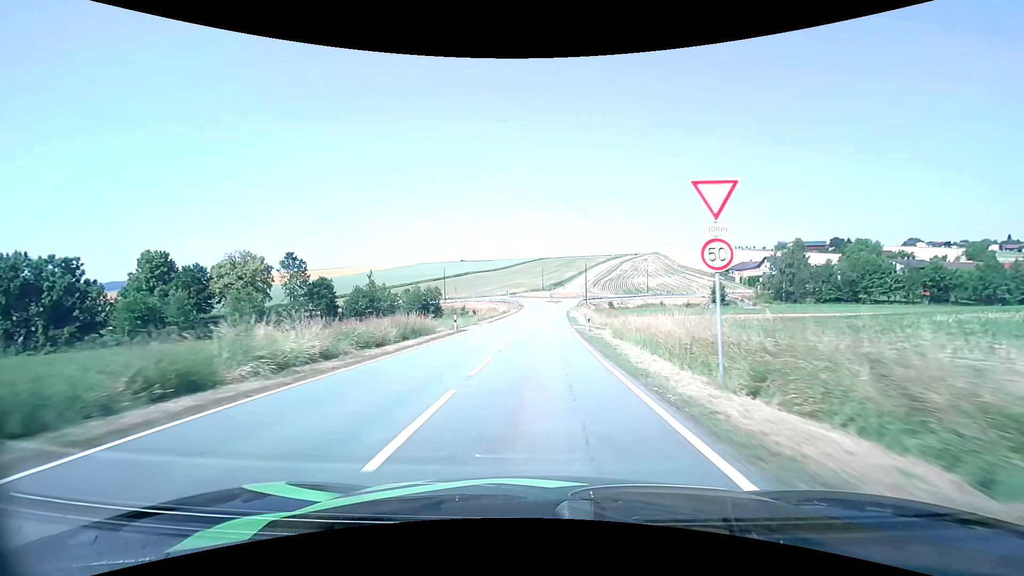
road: tertiary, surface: asphalt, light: Day
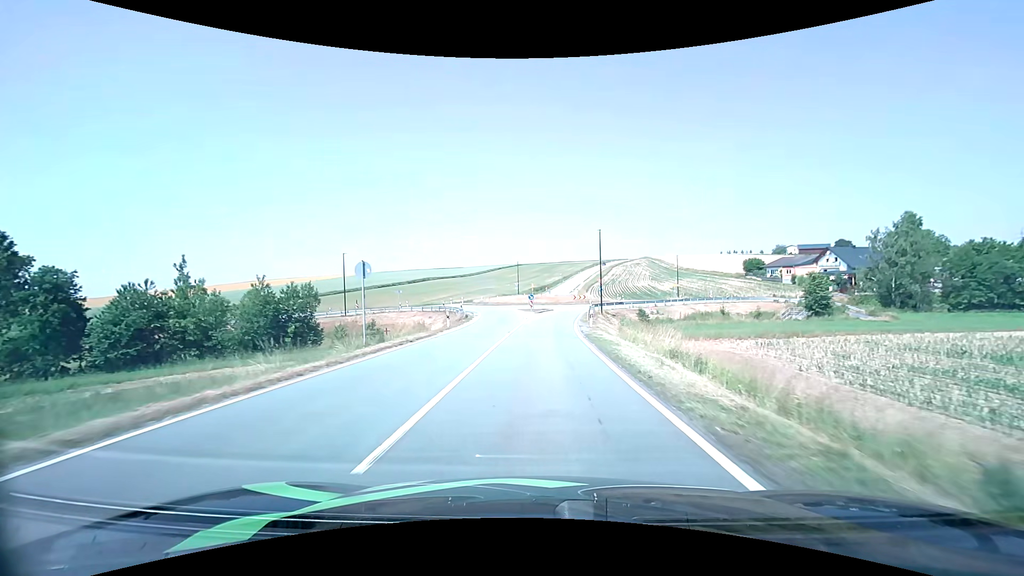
(+1.1, +49.0) m; +2°
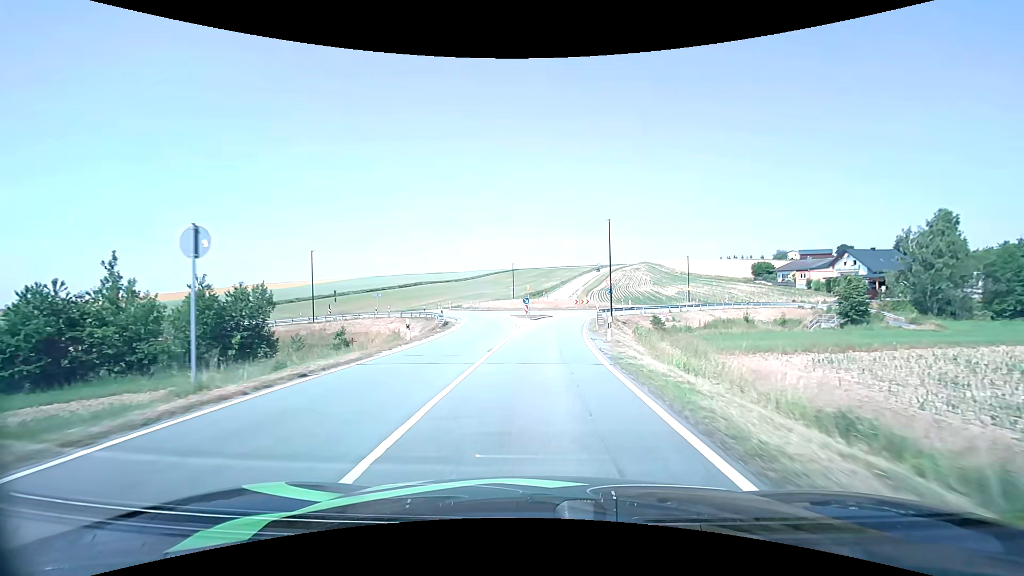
(0.0, +8.3) m; 0°
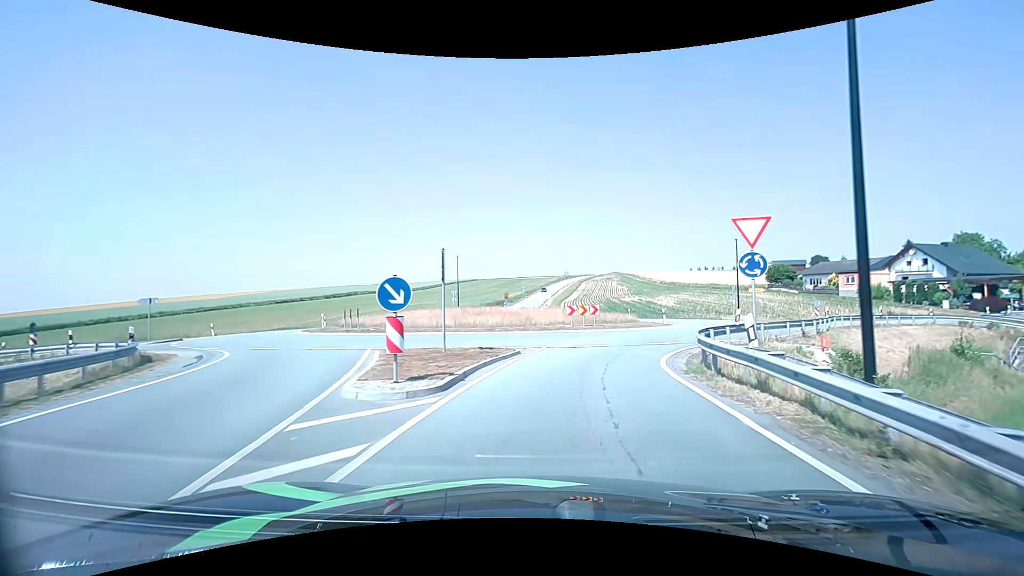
(+0.7, +33.0) m; +4°
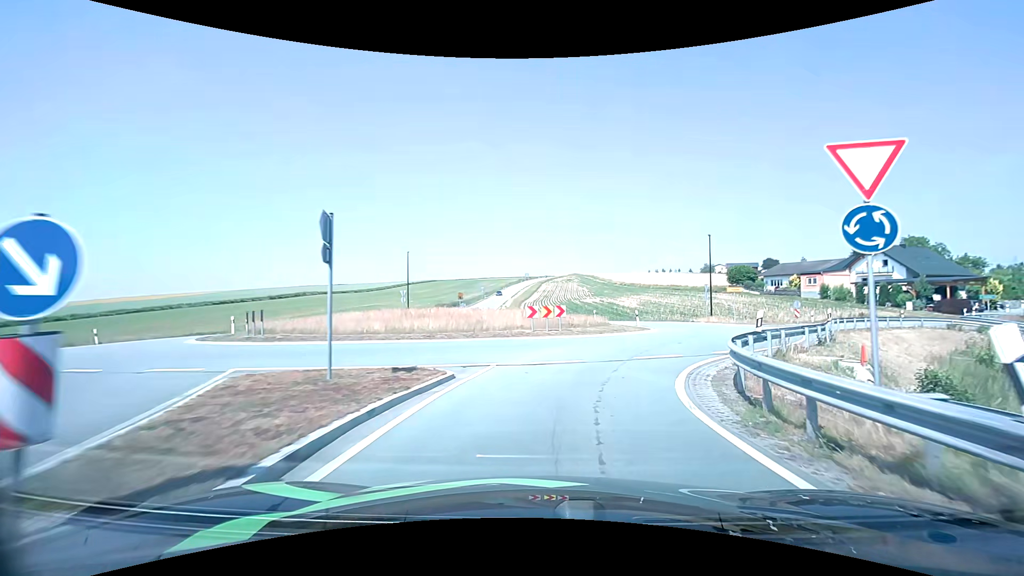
(+0.2, +5.4) m; +5°
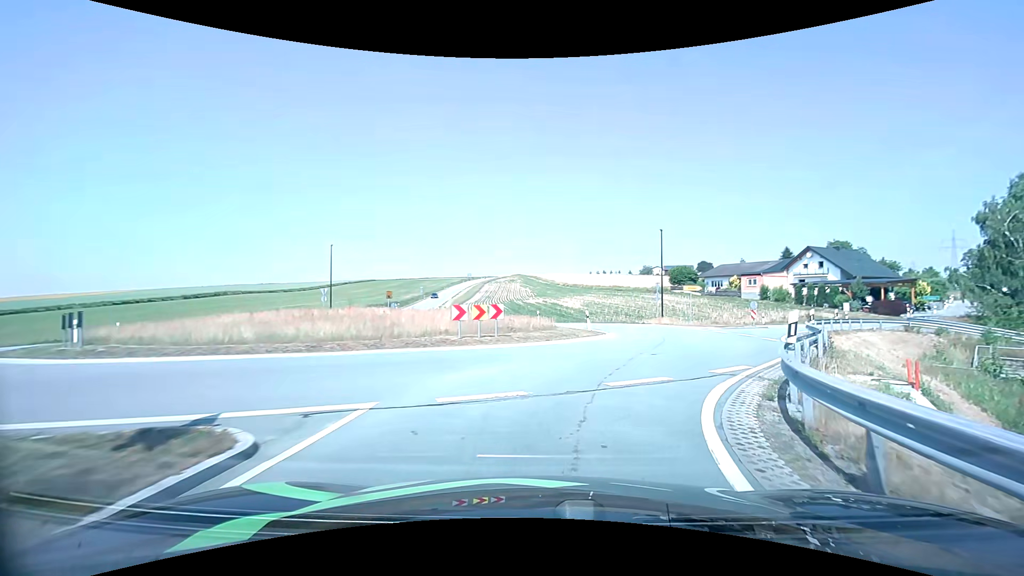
(+0.3, +5.1) m; +6°
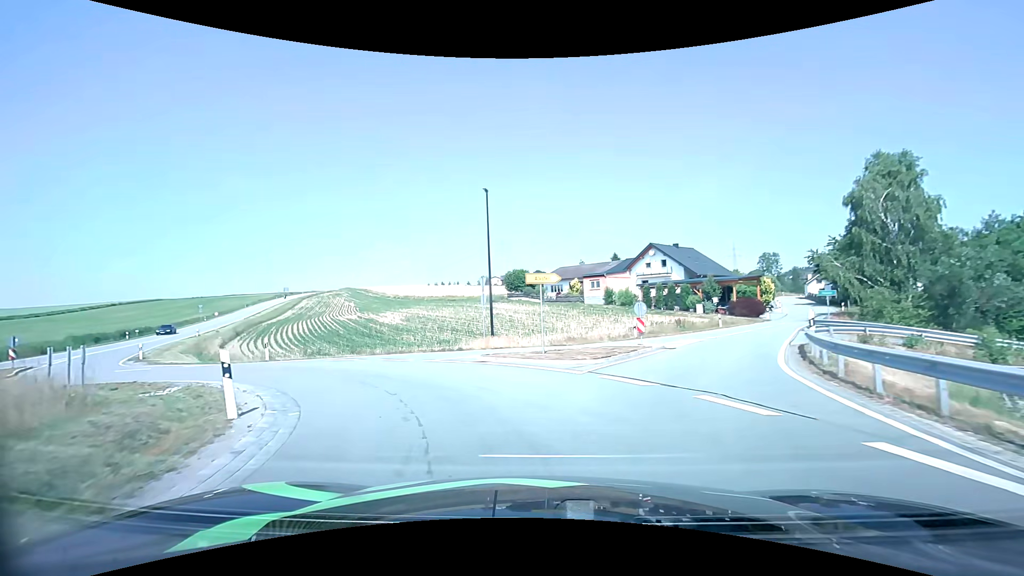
(+4.6, +18.6) m; +19°
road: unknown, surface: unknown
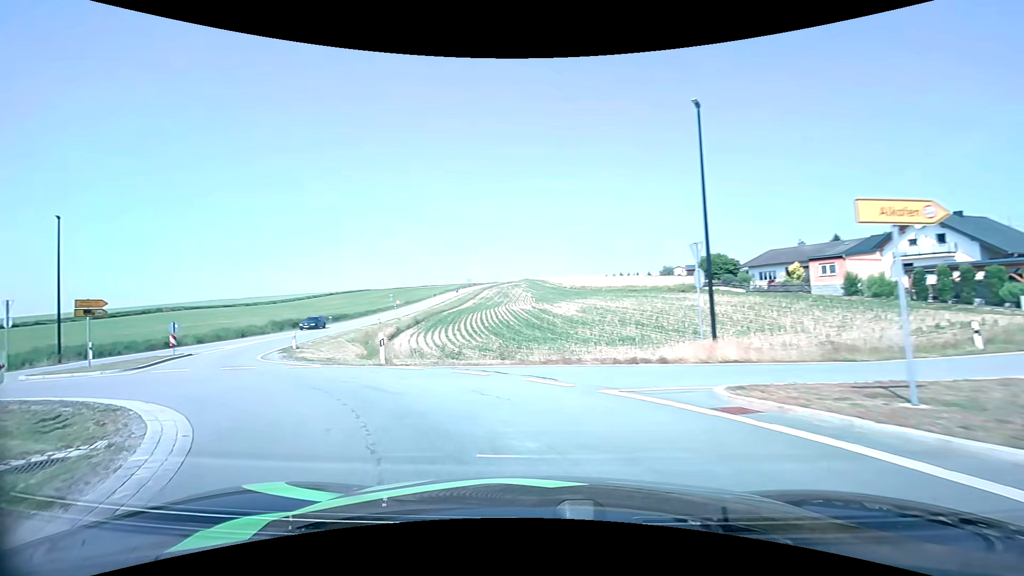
(-1.4, +8.8) m; -20°
(-3, +10) (-9, +17) (-15, +25) (-19, +34) (-22, +44) (-23, +54) (-25, +64) (-26, +74) (-27, +84) (-28, +94) m
